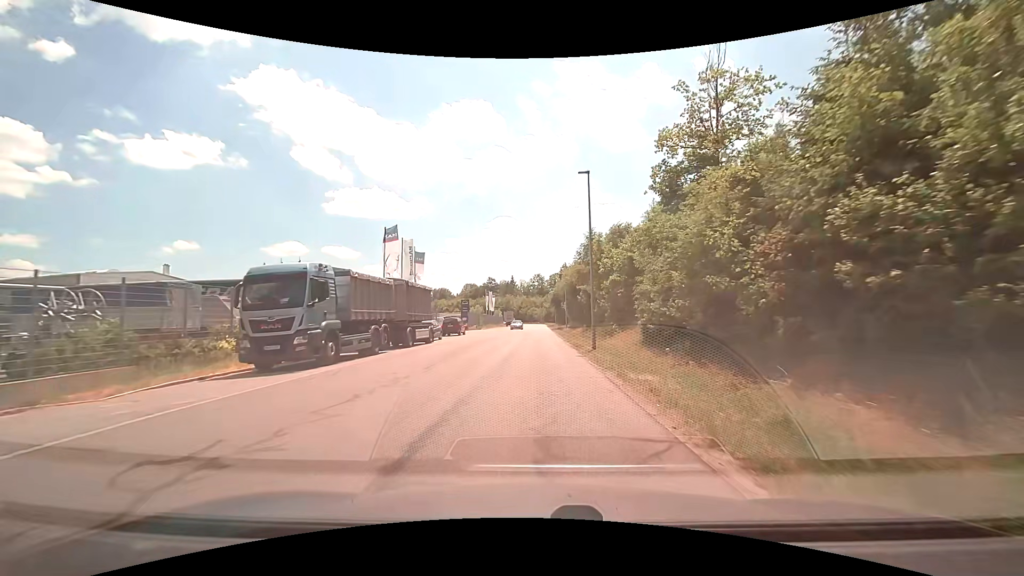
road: unclassified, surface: asphalt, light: Day
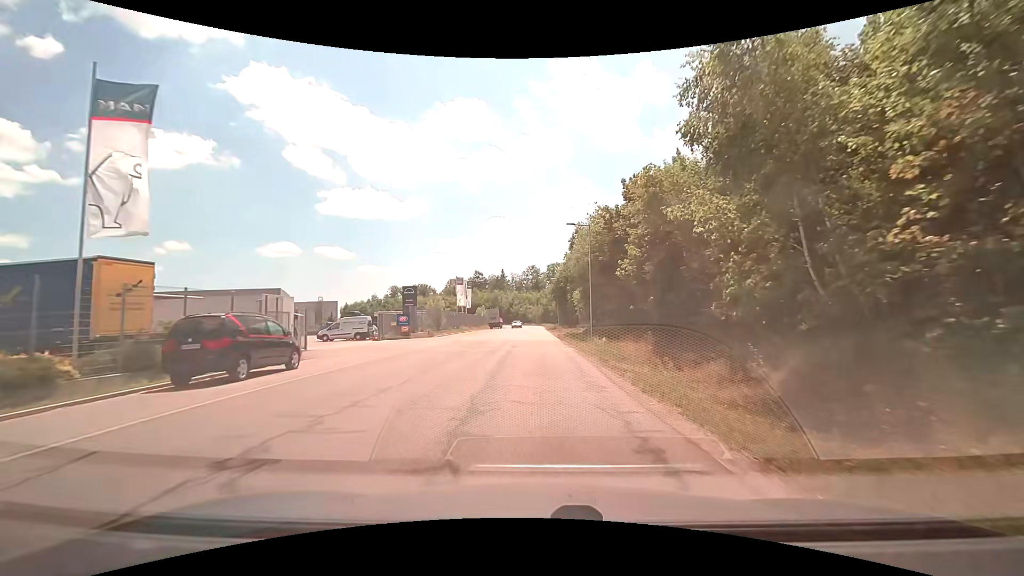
(0.0, +35.3) m; +1°
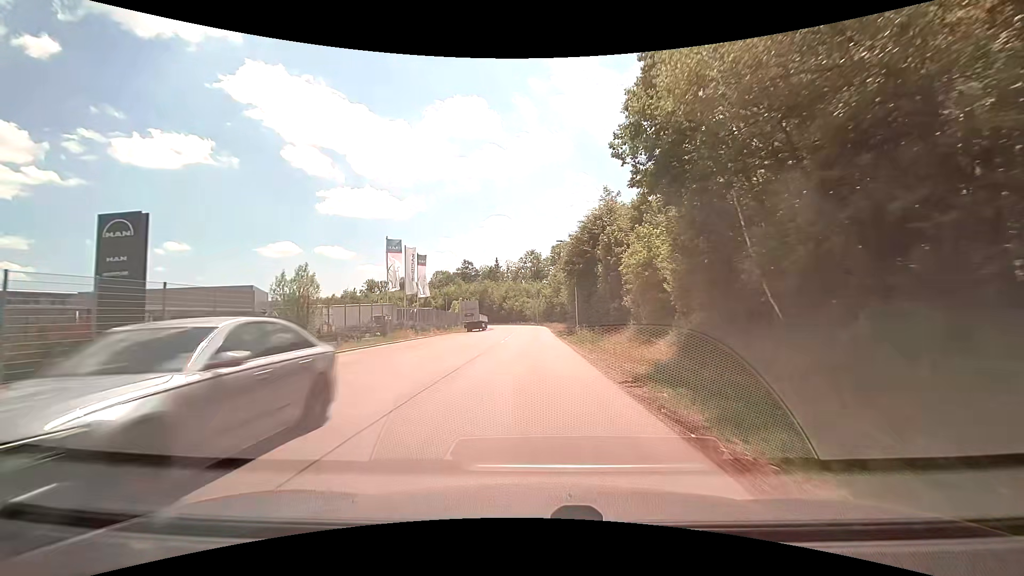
(0.0, +35.7) m; 0°
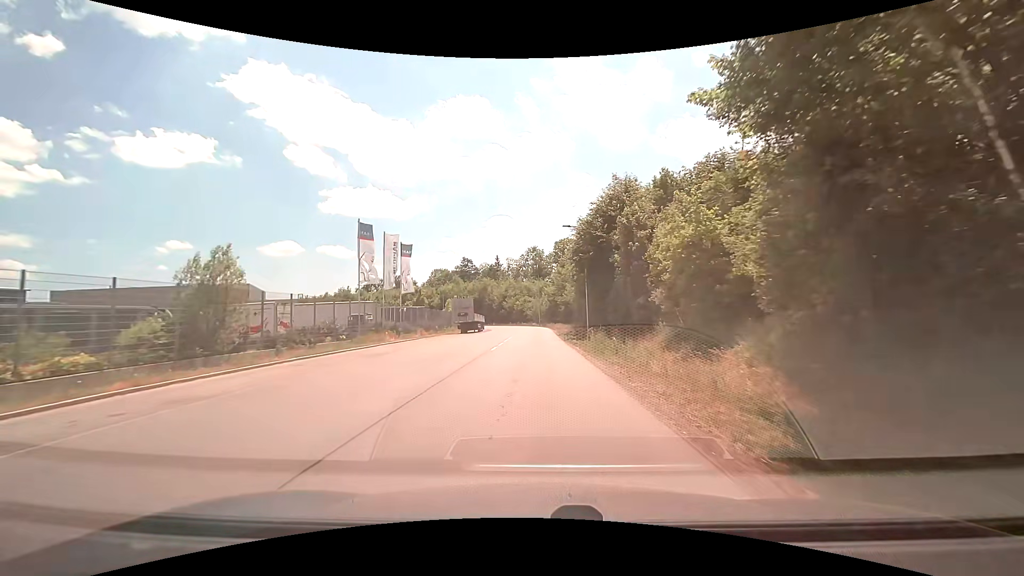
(0.0, +7.1) m; 0°
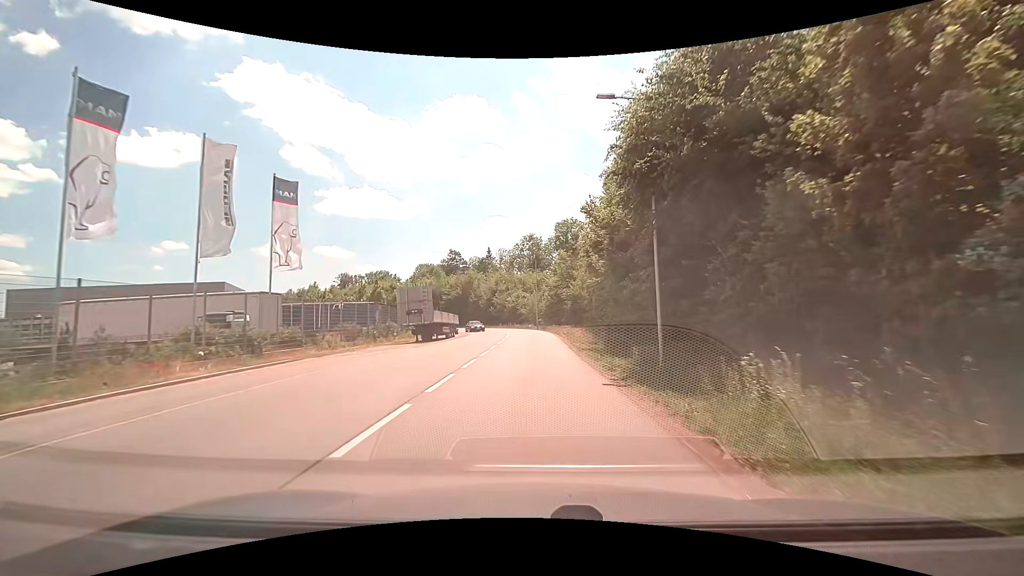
(-0.1, +21.2) m; 0°
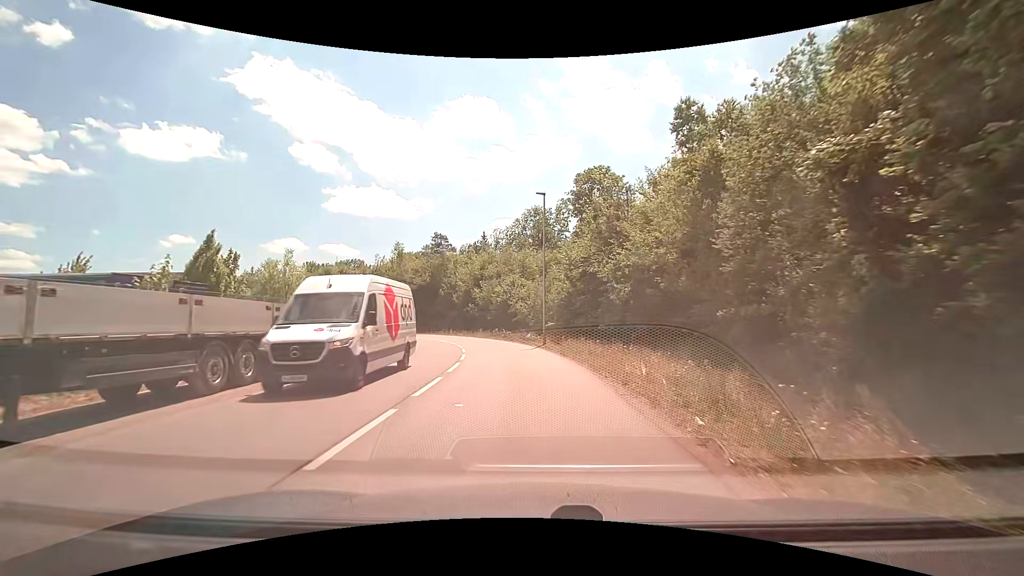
(-0.2, +31.6) m; -1°
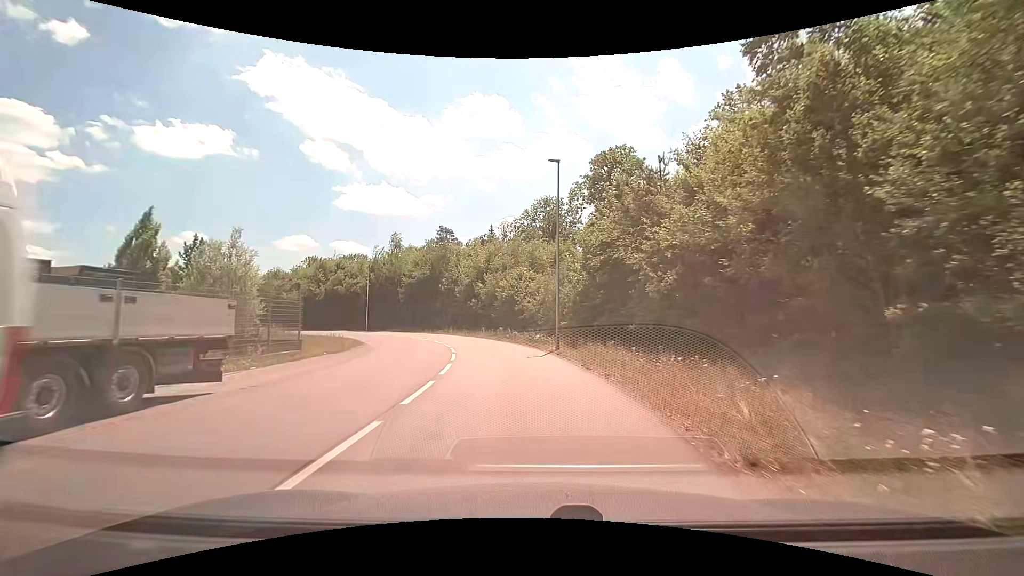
(0.0, +5.6) m; -1°
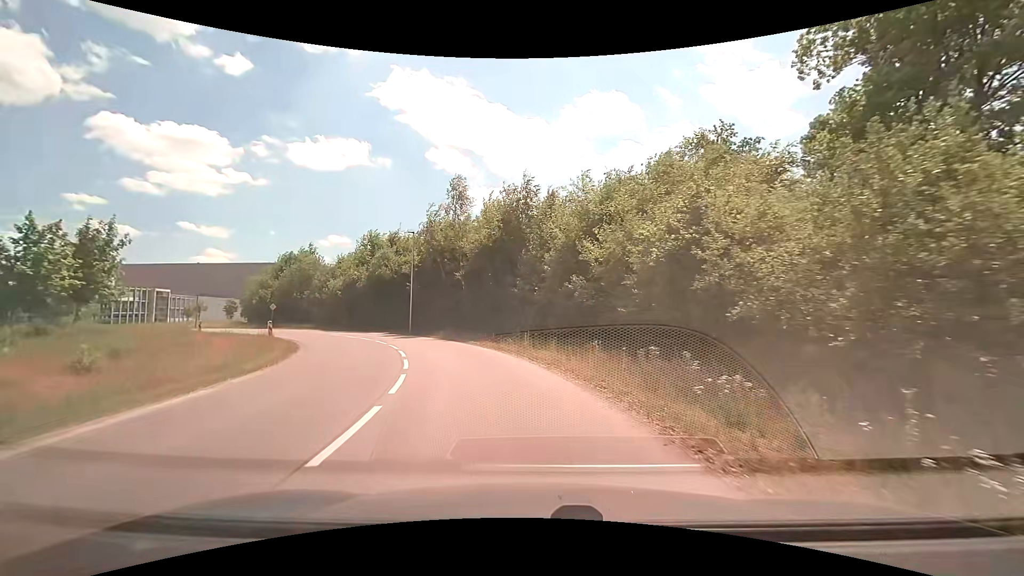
(-2.1, +26.1) m; -14°
(-1, +10) (-3, +20) (-7, +29) (-11, +38) (-17, +46) (-24, +53) (-33, +59) (-42, +63) (-51, +66) (-60, +70) m
